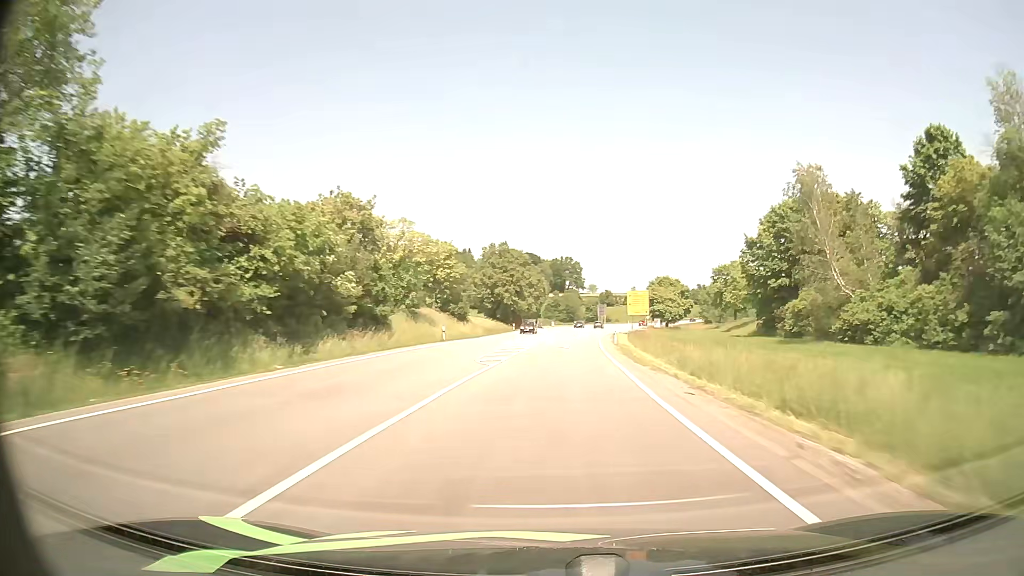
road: primary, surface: asphalt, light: Day
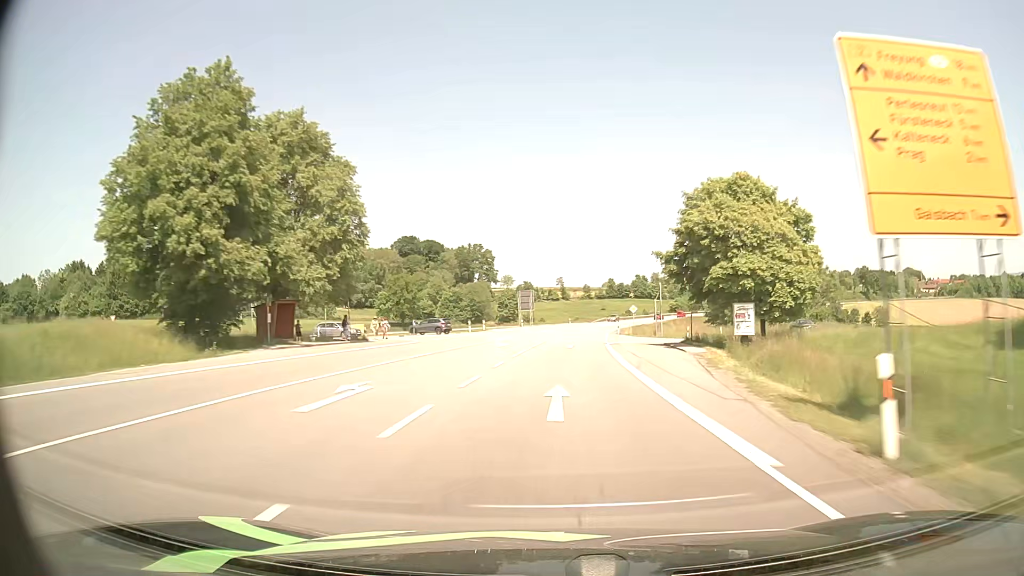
(+6.0, +86.4) m; +7°
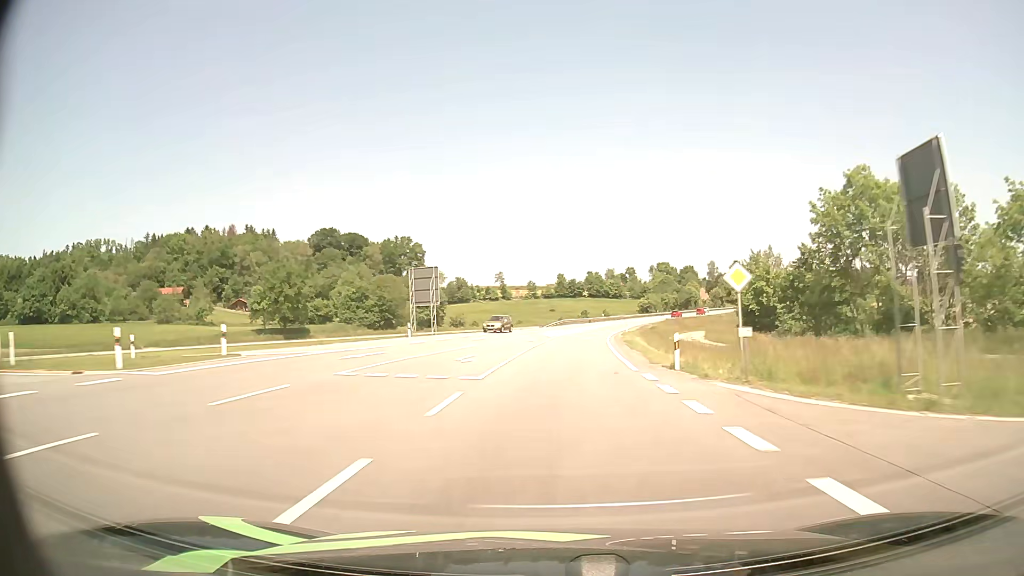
(+2.1, +51.8) m; +5°
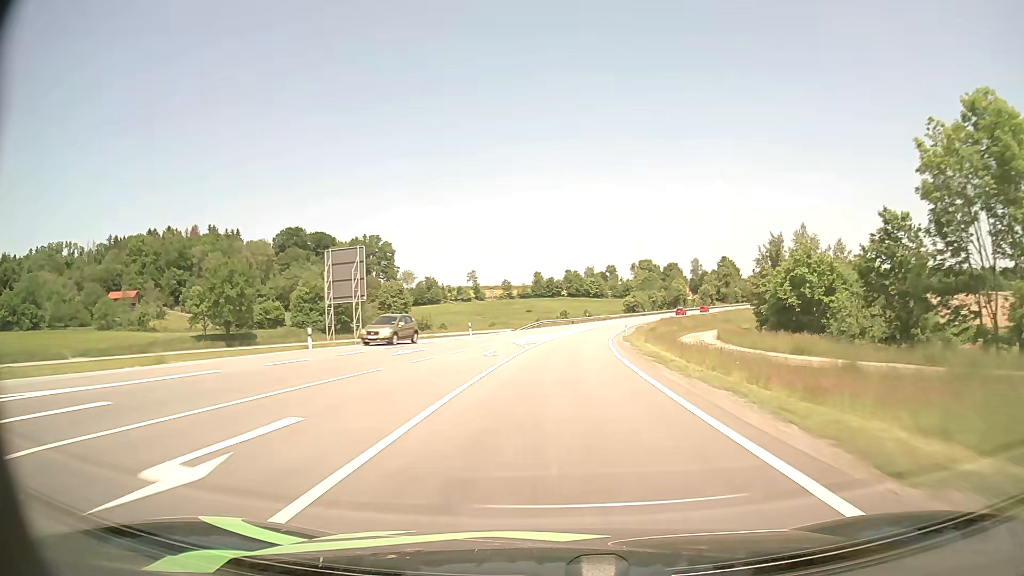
(+0.2, +17.2) m; +2°
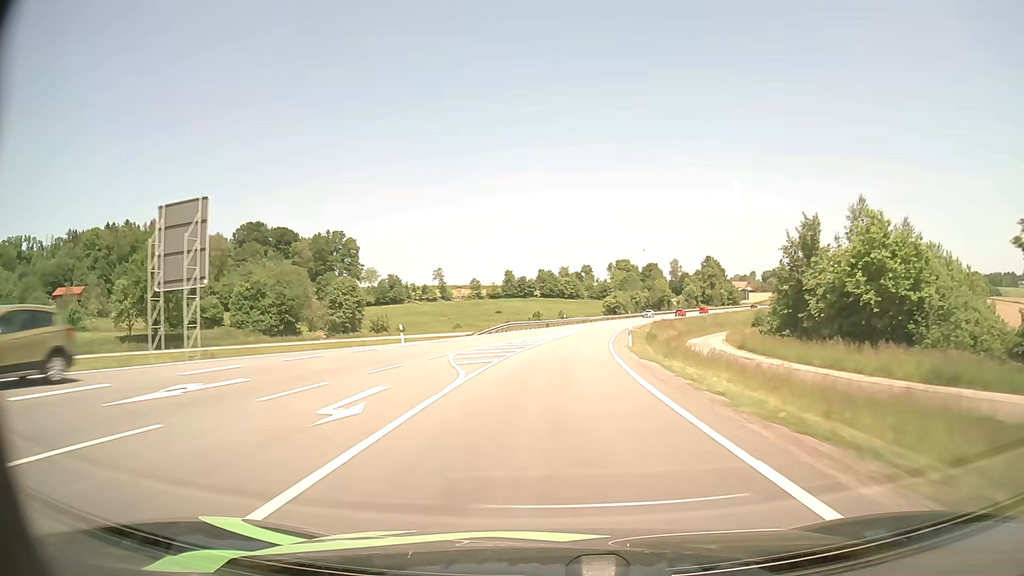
(+0.3, +17.1) m; +2°
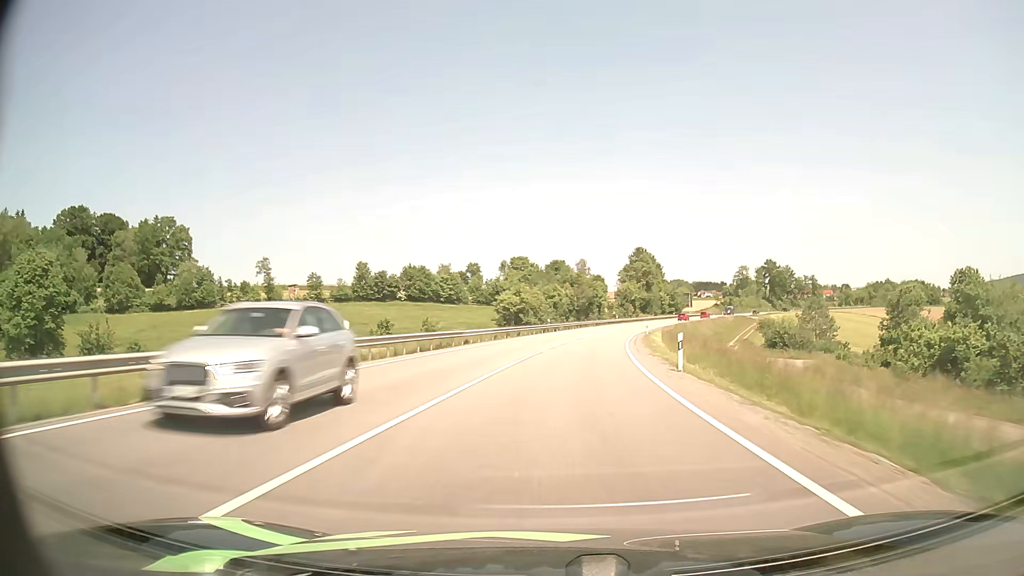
(+5.2, +67.2) m; +9°
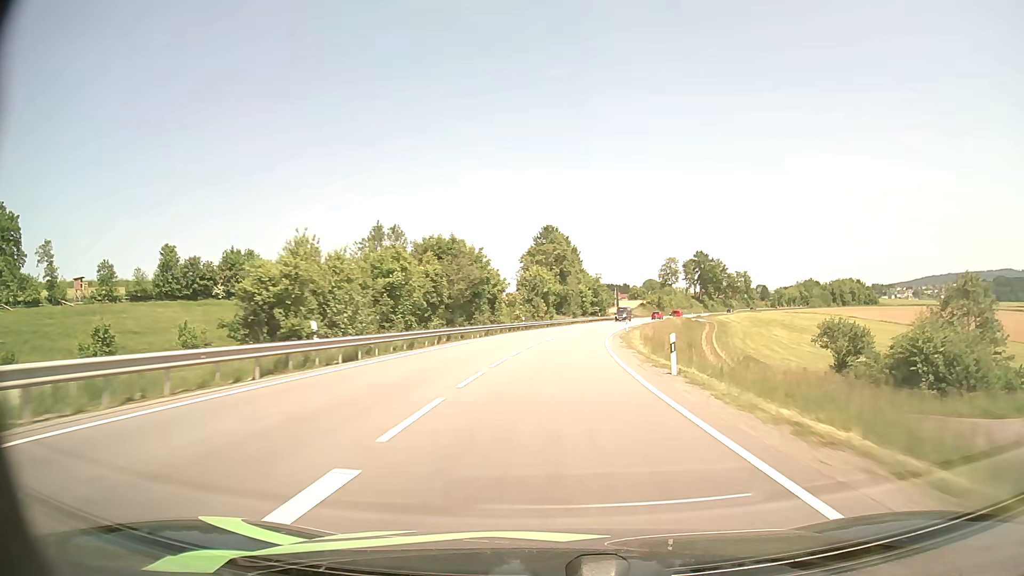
(+4.1, +48.6) m; +9°
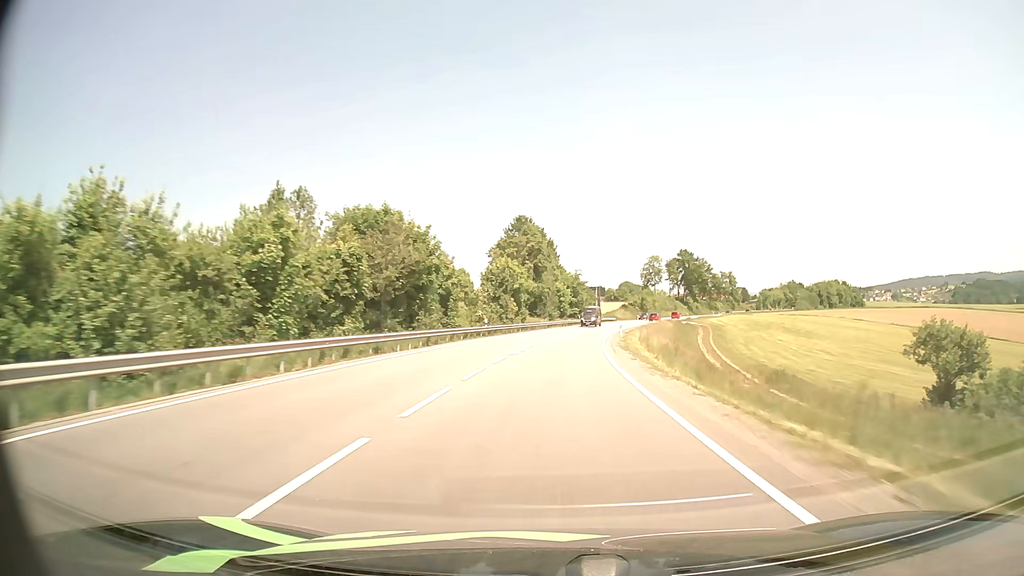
(+0.3, +15.9) m; +2°
(0, +10) (+1, +20) (+1, +30) (+2, +40) (+3, +50) (+4, +60) (+6, +70) (+7, +80) (+9, +89) (+12, +99) m
